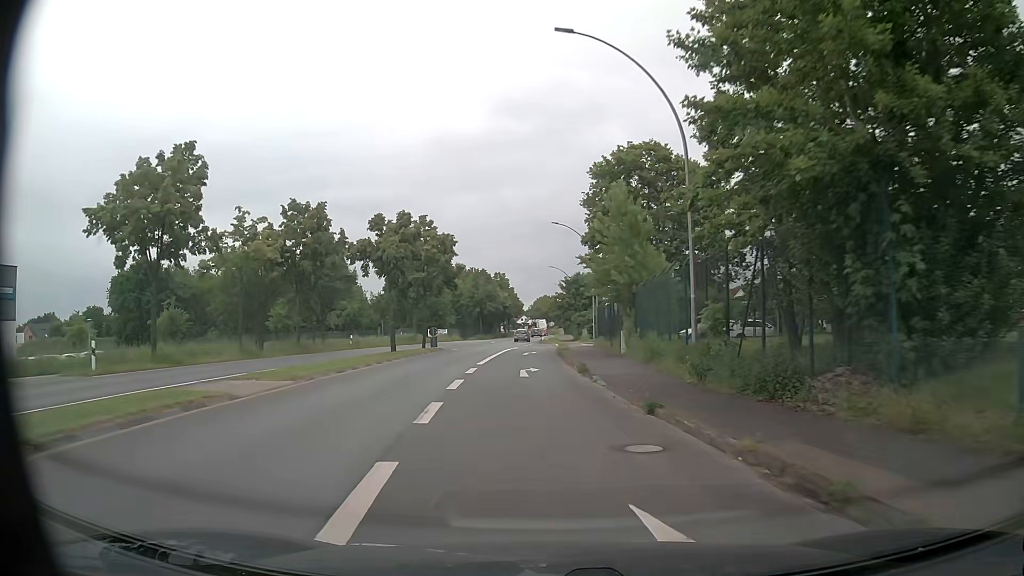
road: primary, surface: asphalt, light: Day
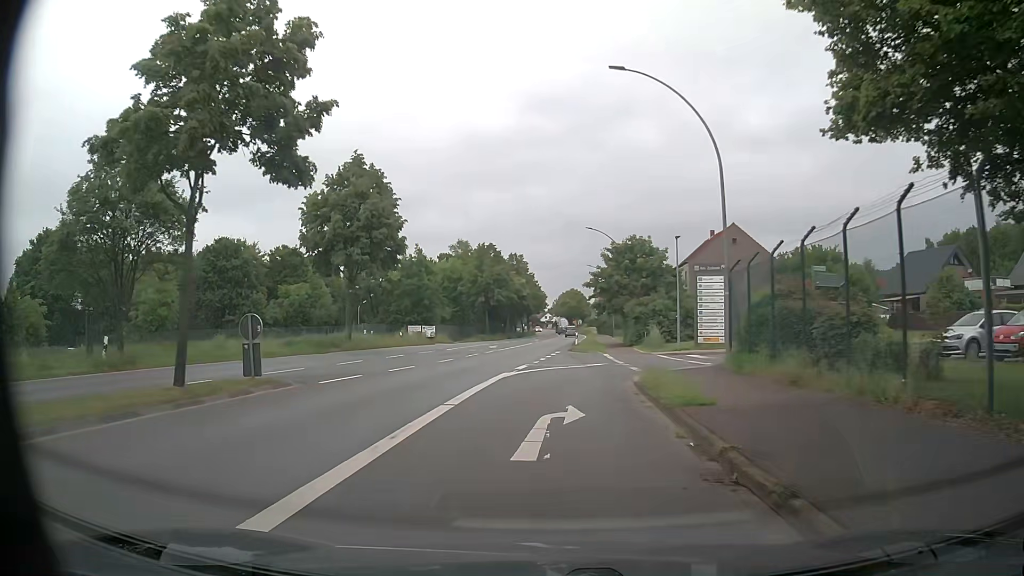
(-0.7, +32.9) m; -1°
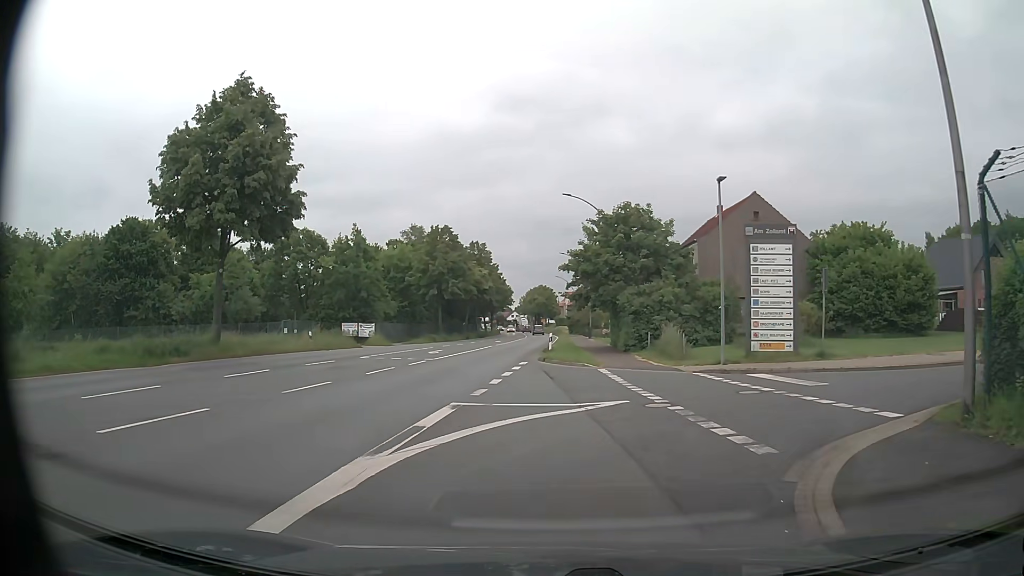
(+0.1, +13.6) m; +2°
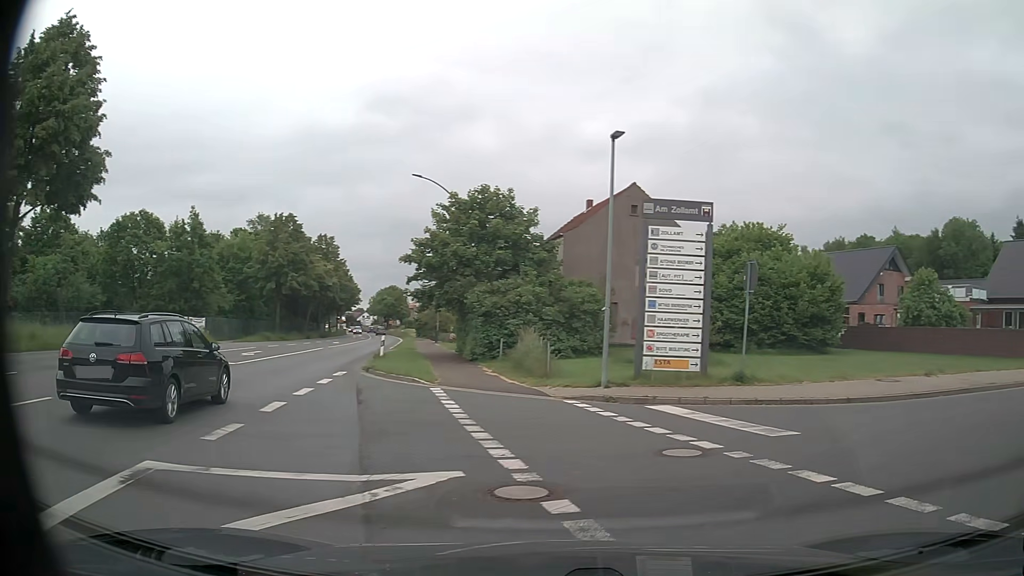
(+0.4, +5.8) m; +12°
